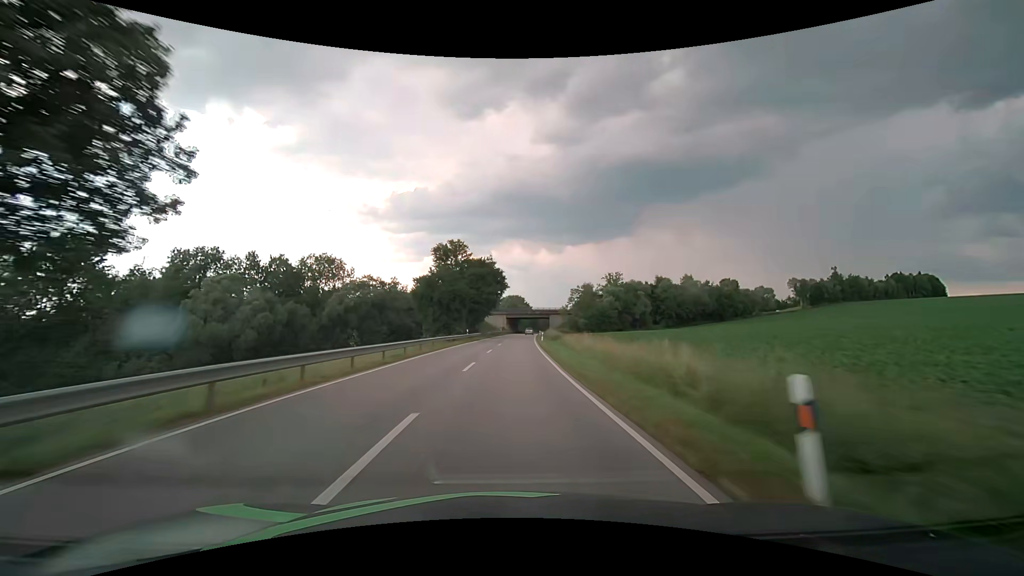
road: secondary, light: Day
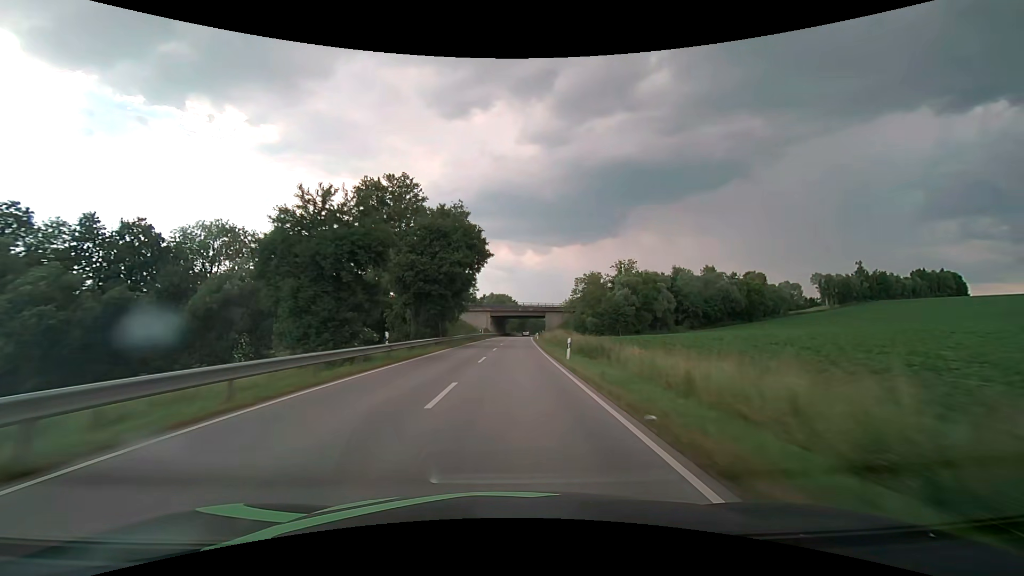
(+0.3, +31.5) m; +1°
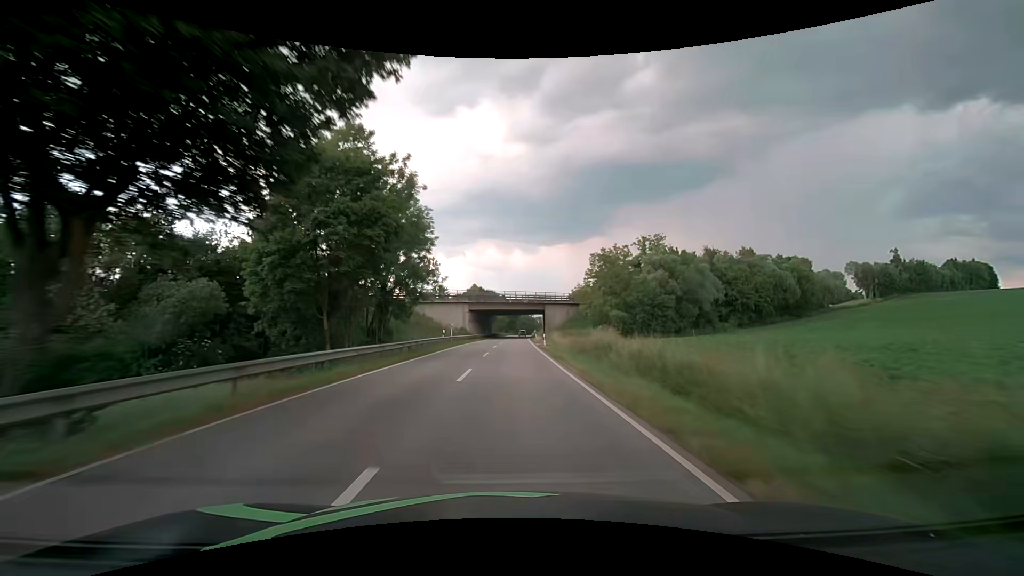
(+0.4, +31.5) m; +1°
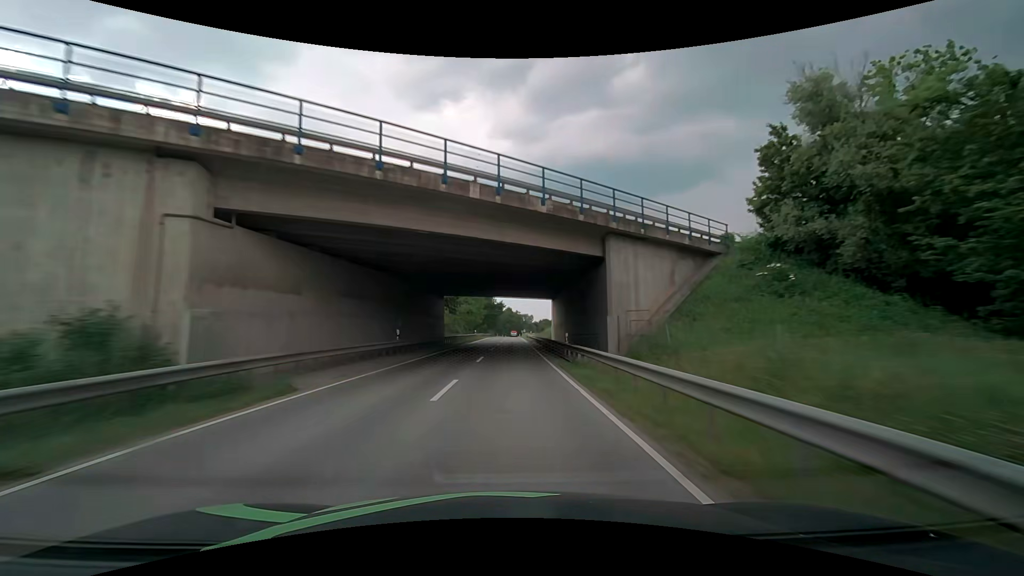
(+1.1, +63.1) m; +2°
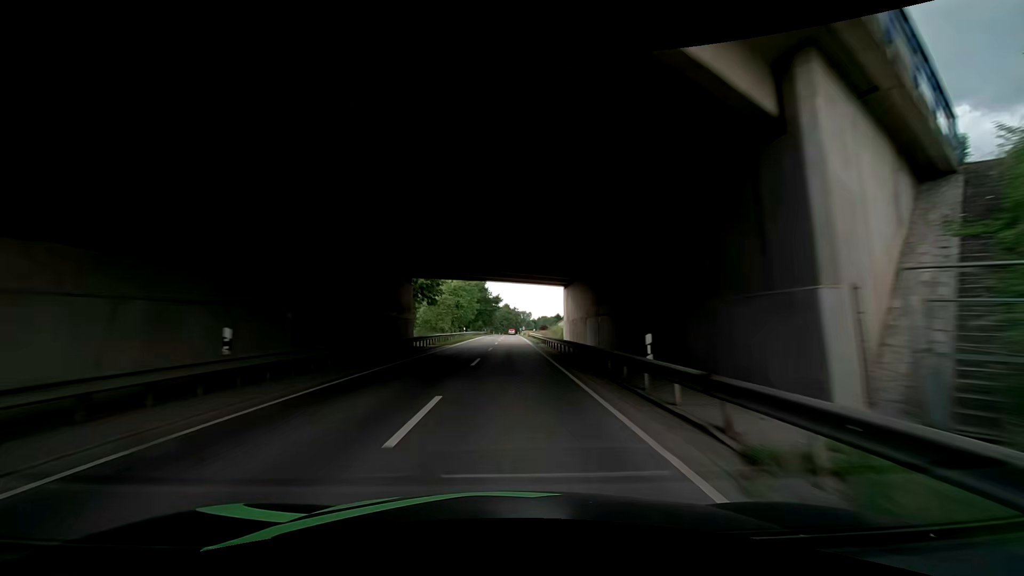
(+0.1, +15.8) m; +1°
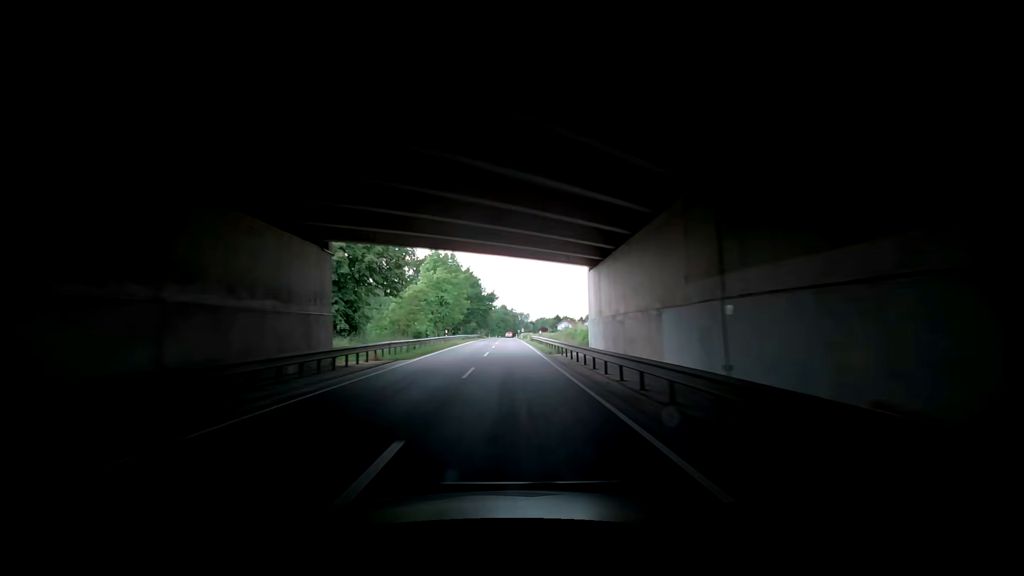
(+0.1, +15.8) m; +1°
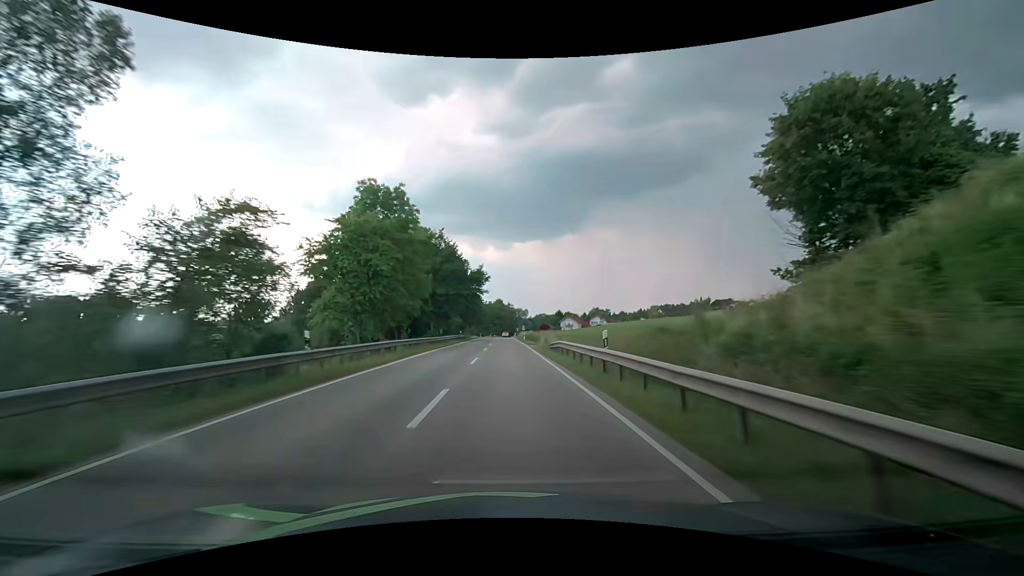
(-0.2, +31.1) m; 0°
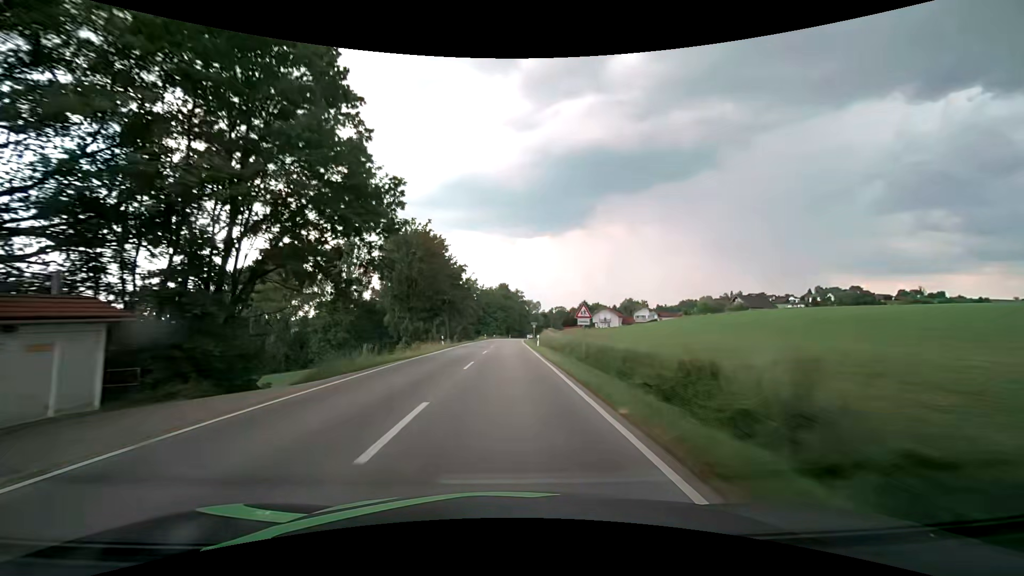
(-0.4, +73.3) m; -1°
(0, +10) (0, +20) (0, +30) (0, +40) (0, +50) (0, +60) (+1, +70) (+1, +80) (+1, +90) (+2, +100) m
